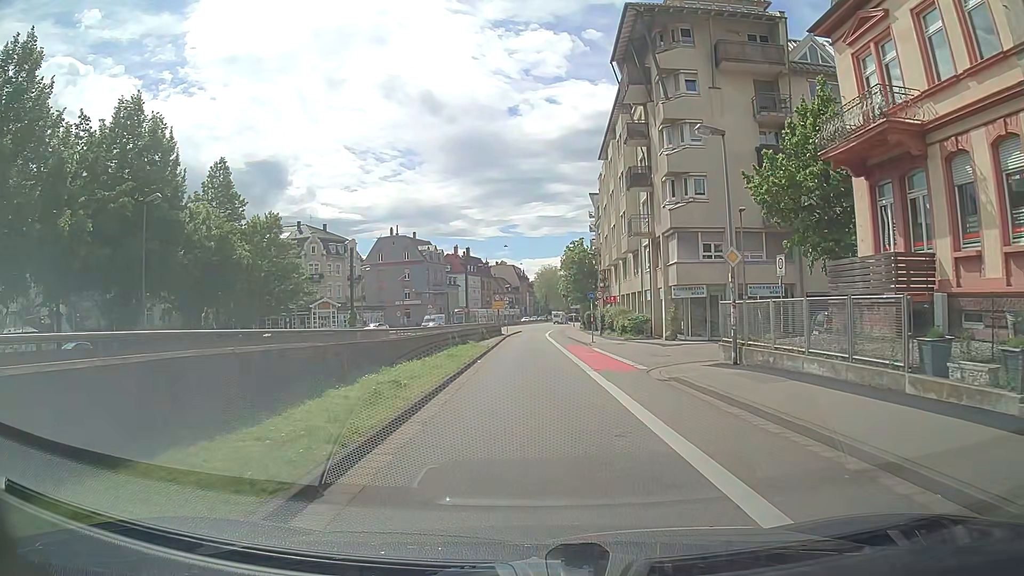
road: secondary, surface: asphalt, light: Day
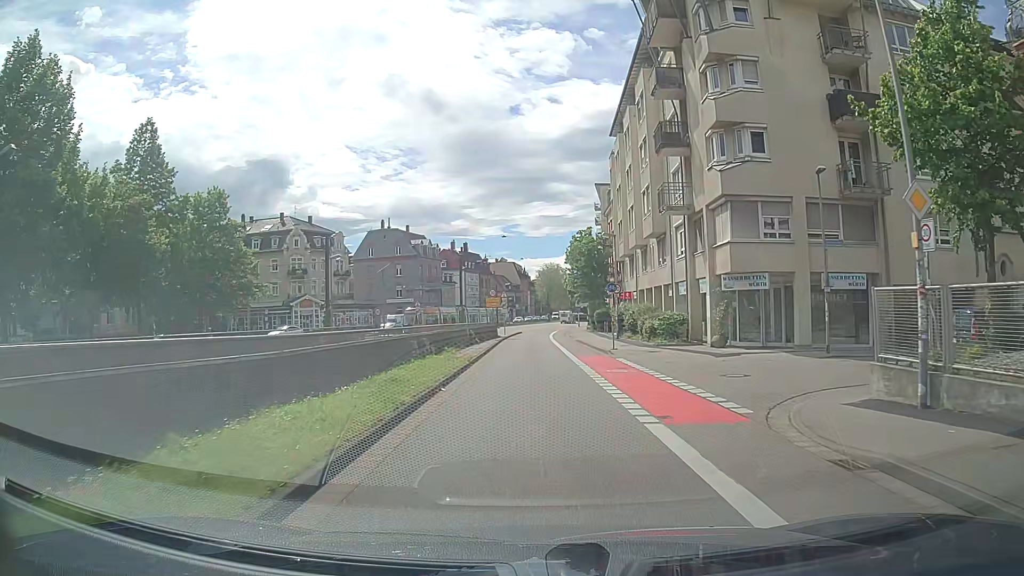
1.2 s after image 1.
(0.0, +9.1) m; 0°
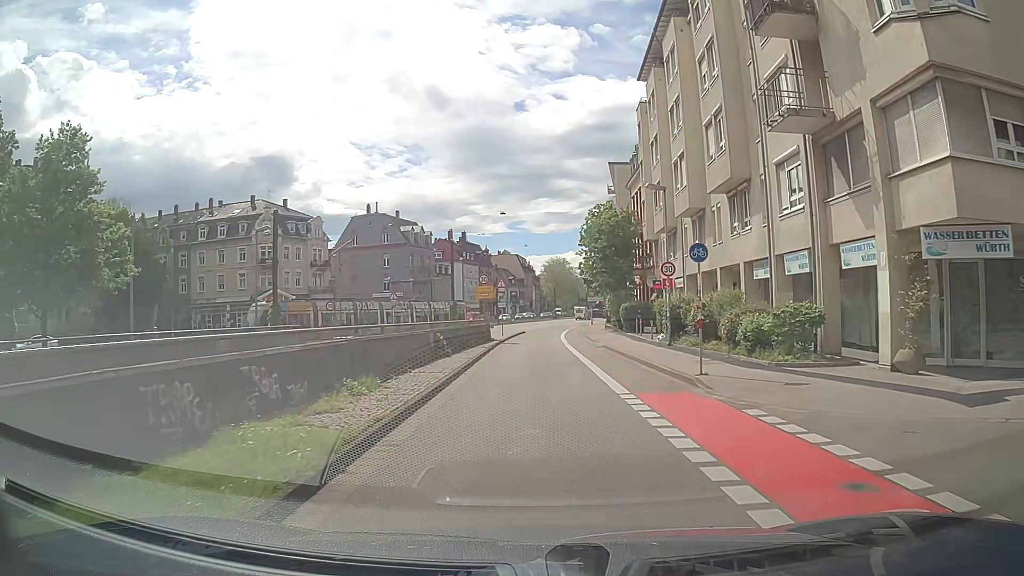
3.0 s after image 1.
(0.0, +13.9) m; +1°
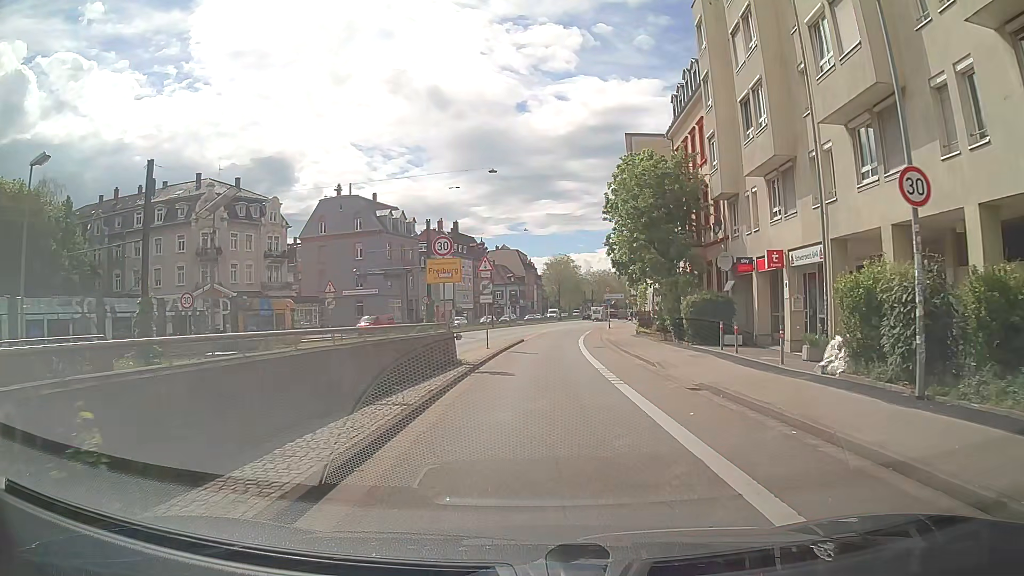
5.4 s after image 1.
(-0.2, +17.5) m; 0°
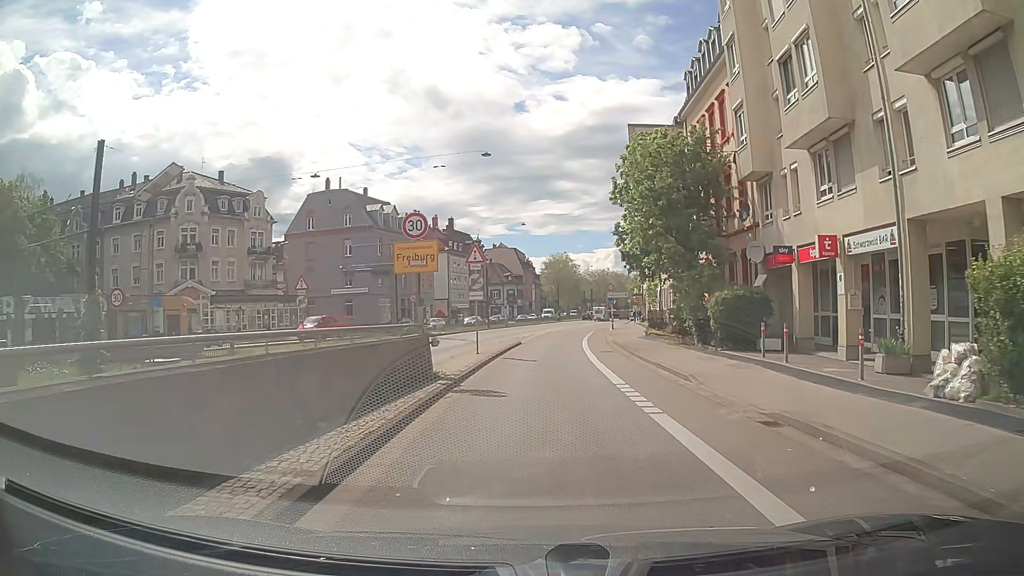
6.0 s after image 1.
(0.0, +4.3) m; 0°
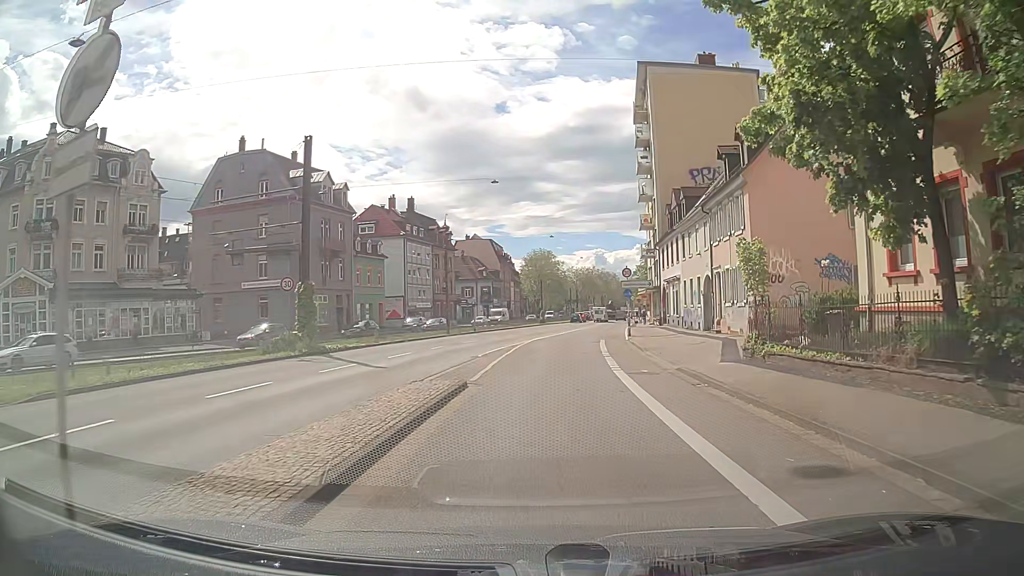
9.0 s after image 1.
(+0.3, +21.7) m; +1°
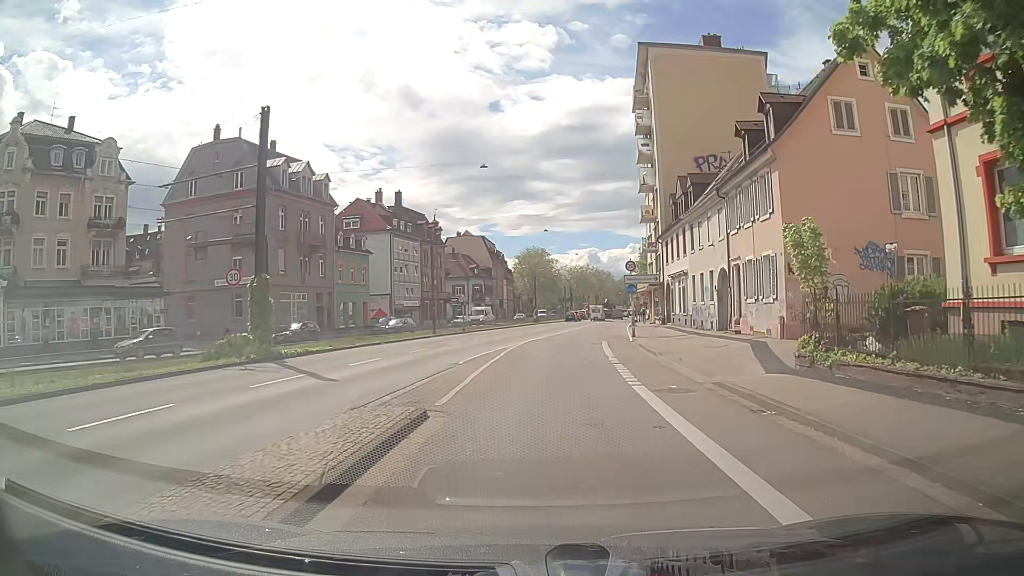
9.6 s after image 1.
(0.0, +4.4) m; +1°
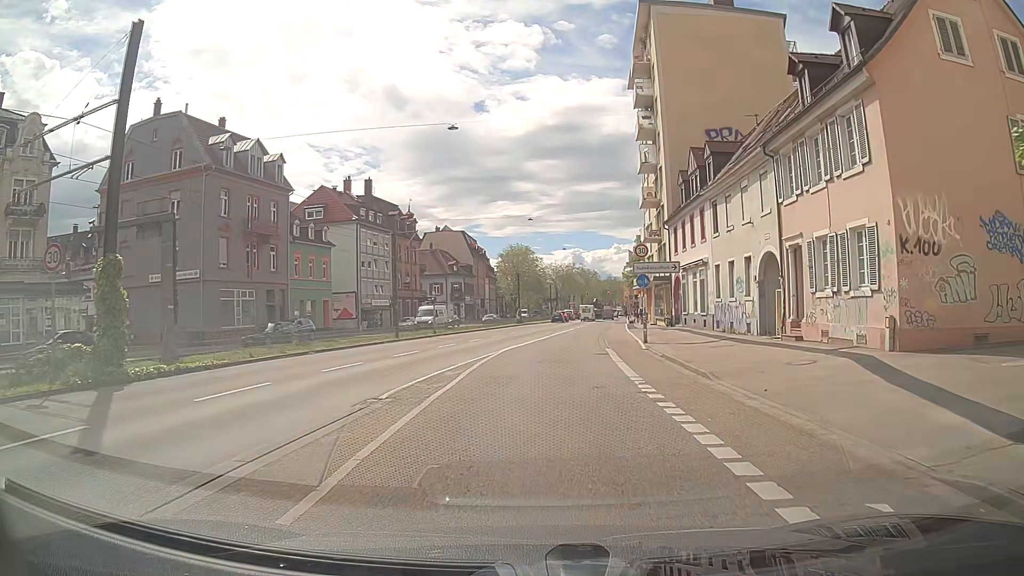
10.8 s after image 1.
(+0.1, +8.7) m; +1°
(0, +10) (+1, +20) (+2, +30) (+3, +40) (+4, +50) (+6, +60) (+7, +70) (+9, +79) (+10, +89) (+12, +99) m
